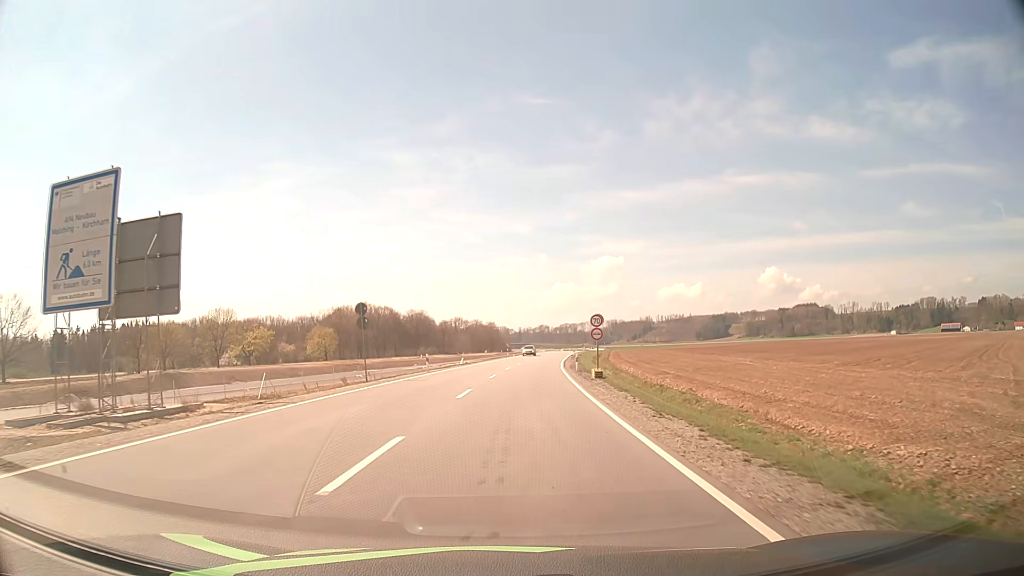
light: Day
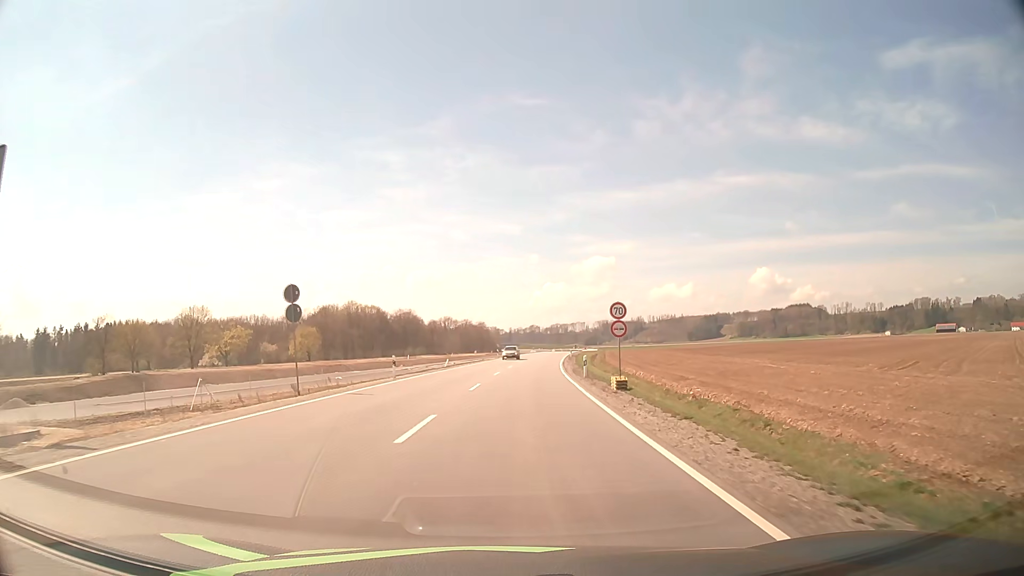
(+0.1, +8.8) m; +1°
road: tertiary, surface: asphalt
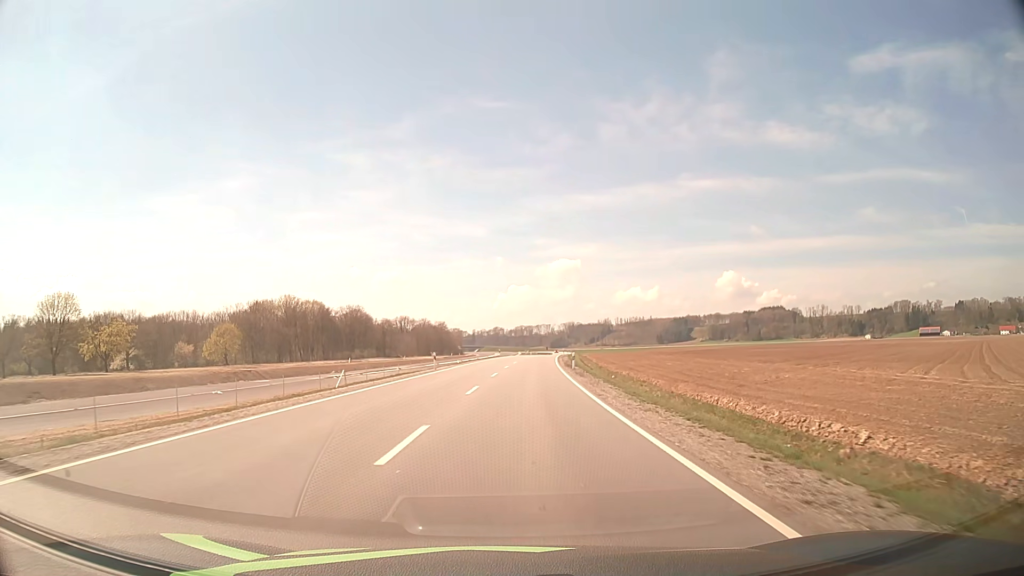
(+1.1, +38.9) m; +3°
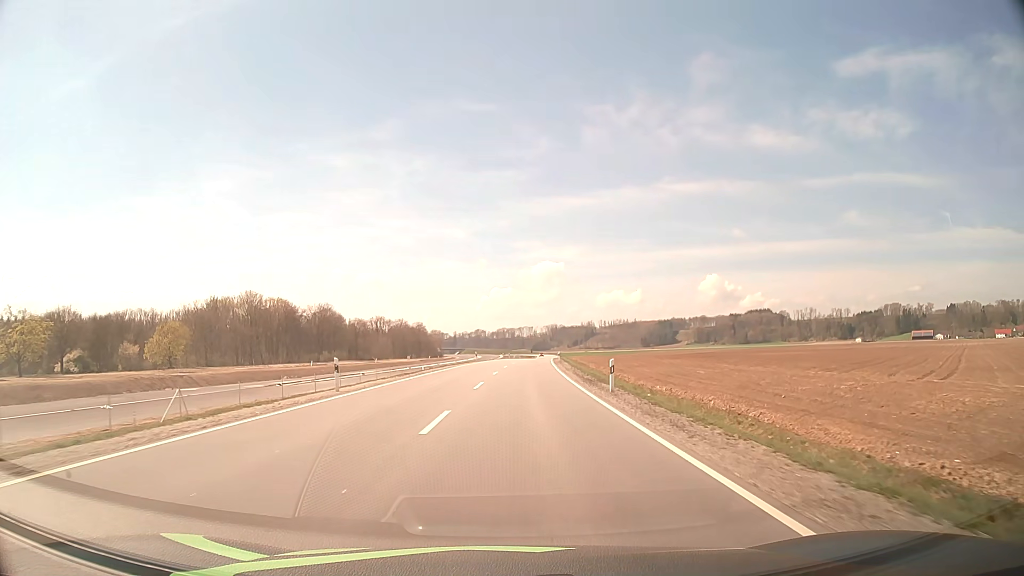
(+0.3, +21.8) m; +1°
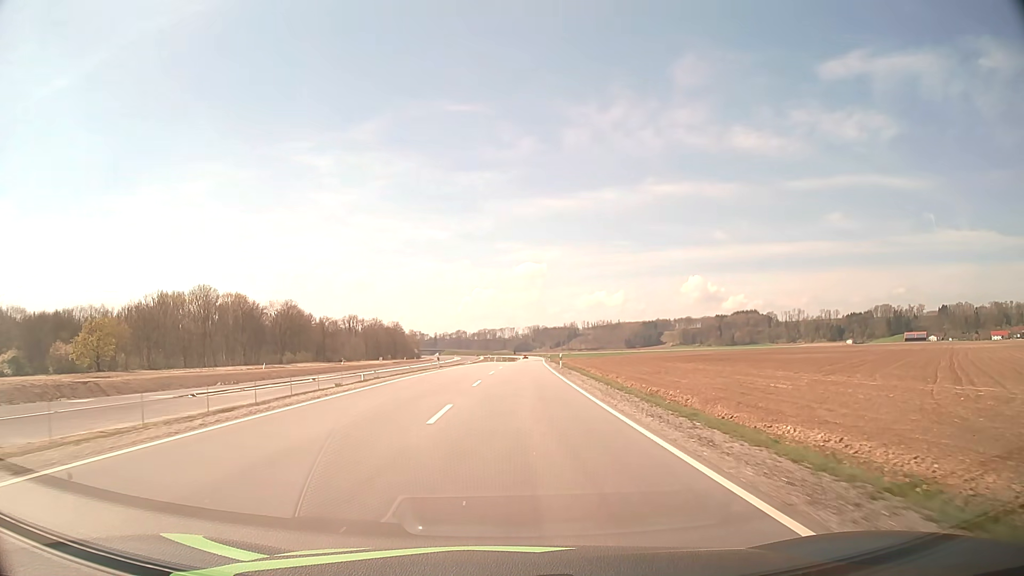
(+0.3, +23.3) m; +1°
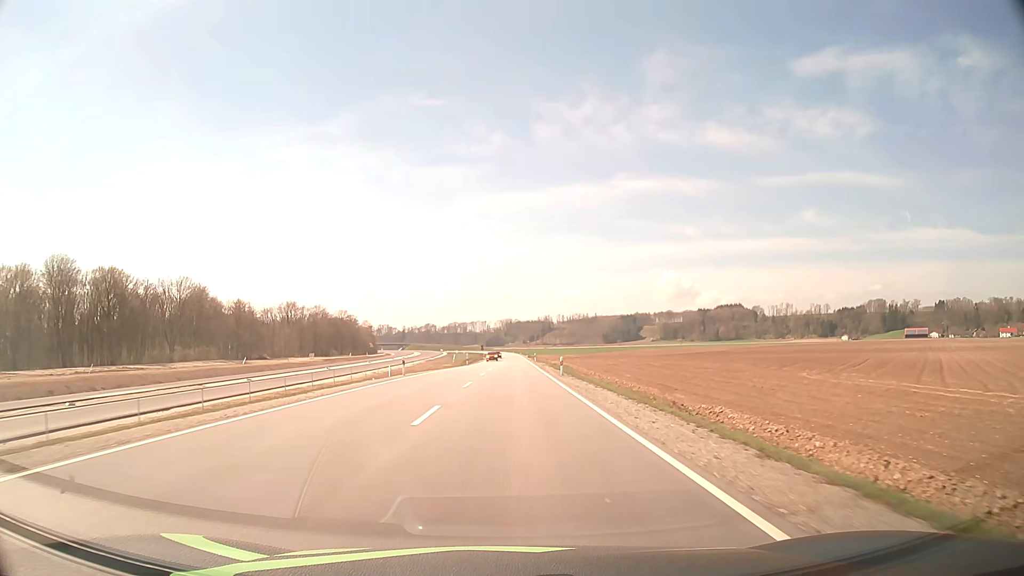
(+1.6, +61.8) m; +2°
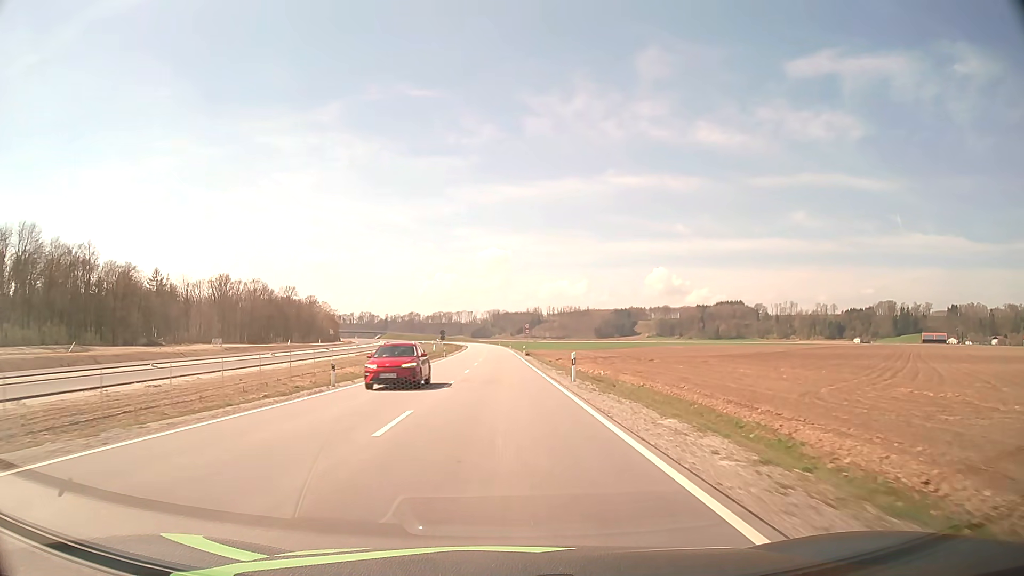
(+0.7, +63.2) m; +1°
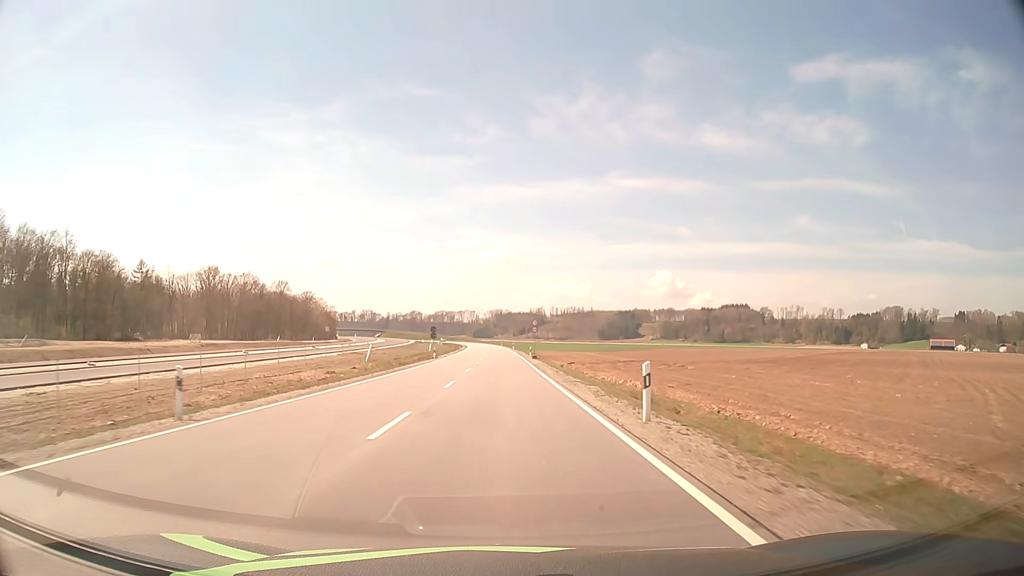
(0.0, +12.6) m; 0°
(0, +10) (0, +20) (0, +30) (0, +40) (0, +50) (0, +60) (-1, +70) (-1, +80) (-1, +90) (-1, +100) m
